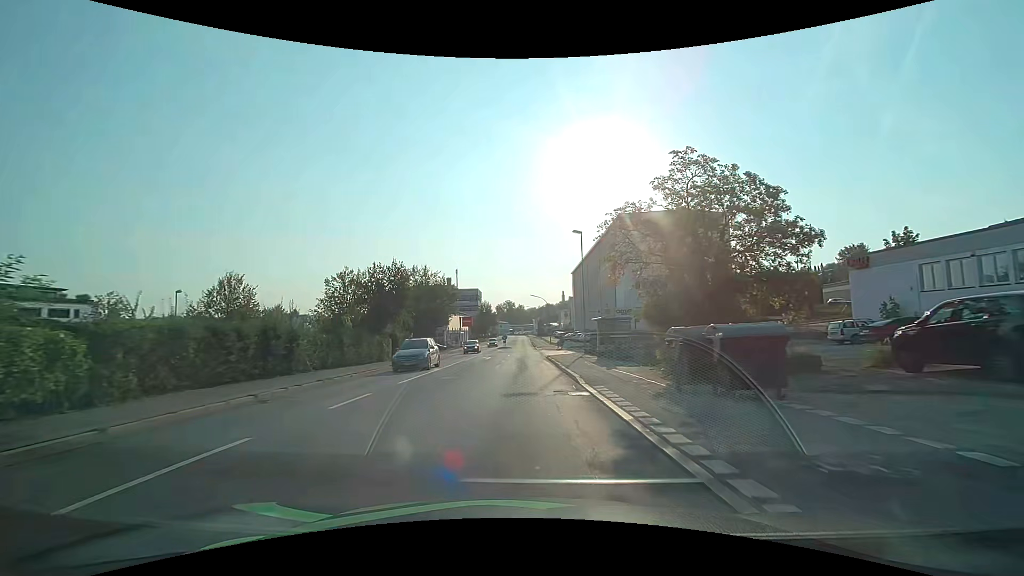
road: tertiary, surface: asphalt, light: Day
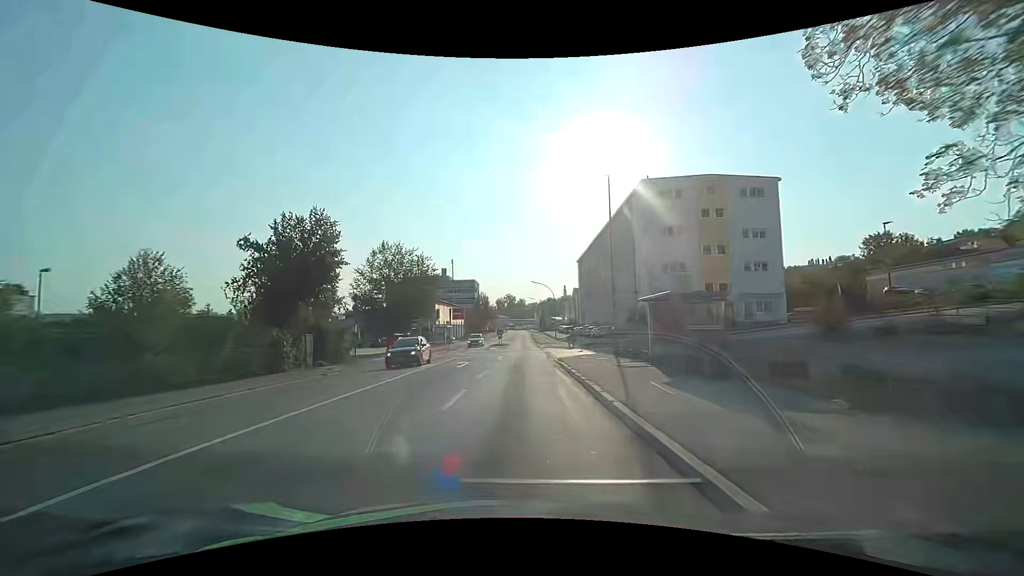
(0.0, +14.0) m; 0°
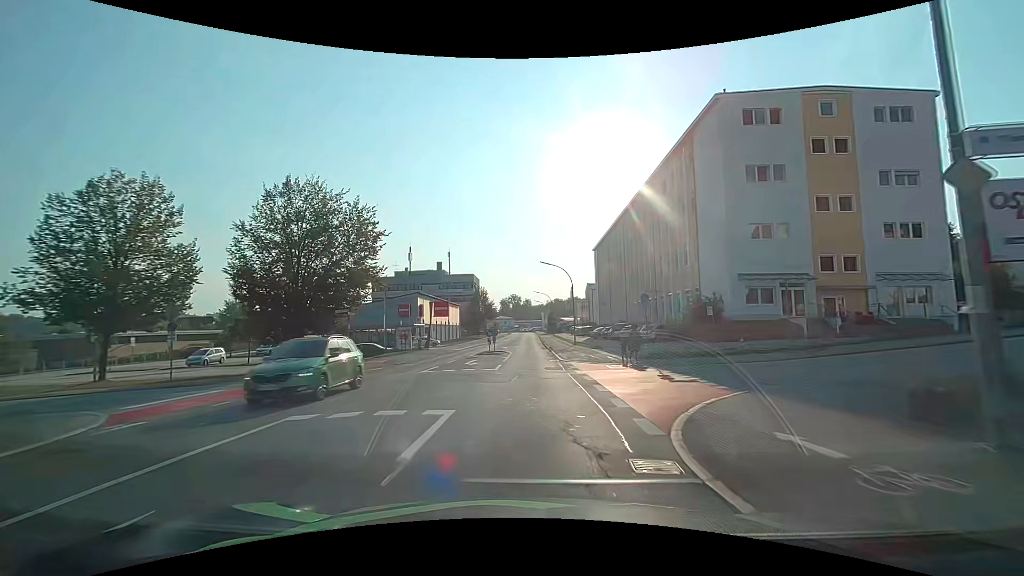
(-0.2, +21.8) m; -1°
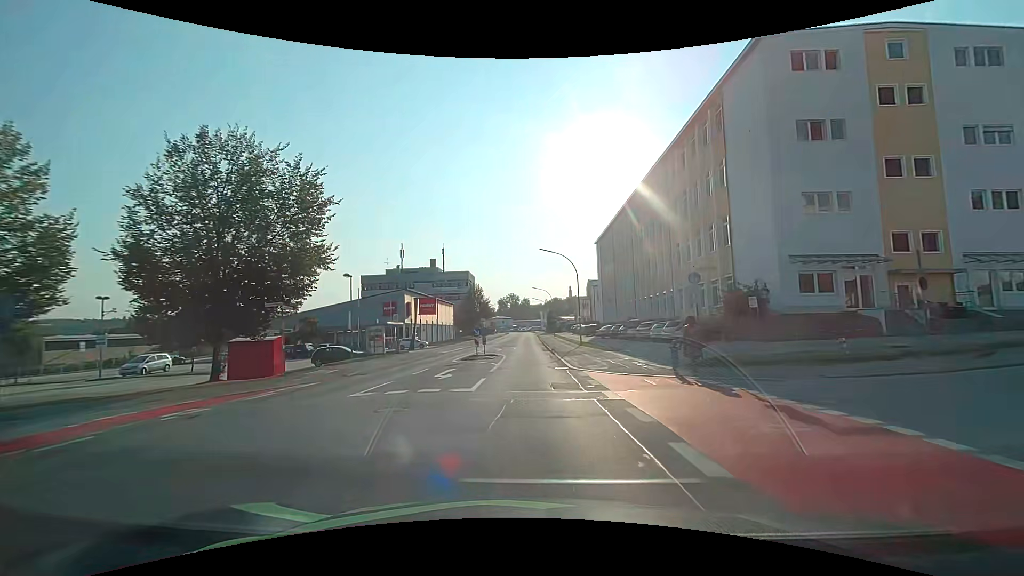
(0.0, +7.5) m; 0°
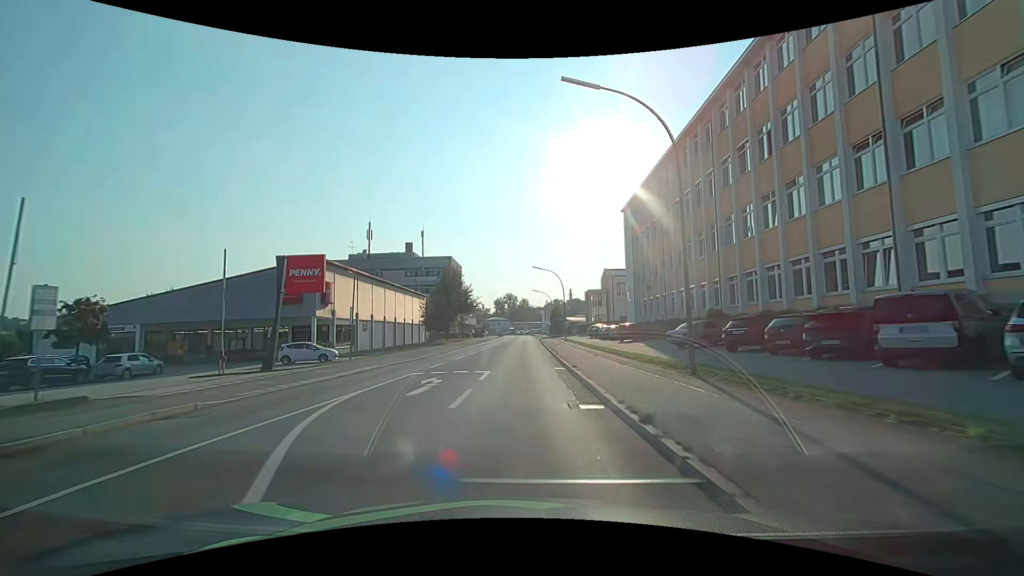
(+0.1, +30.4) m; +1°
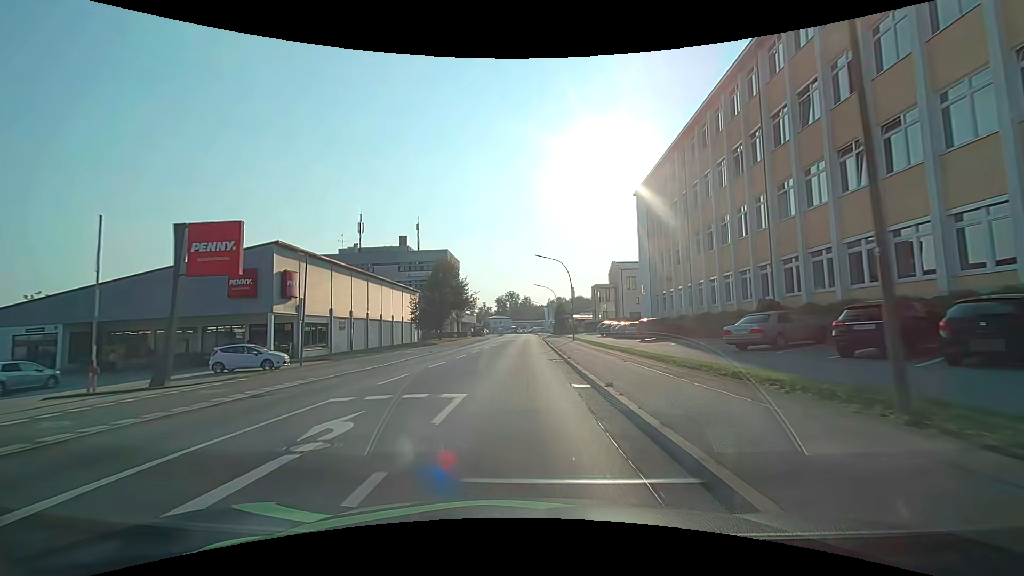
(-0.1, +7.6) m; -1°
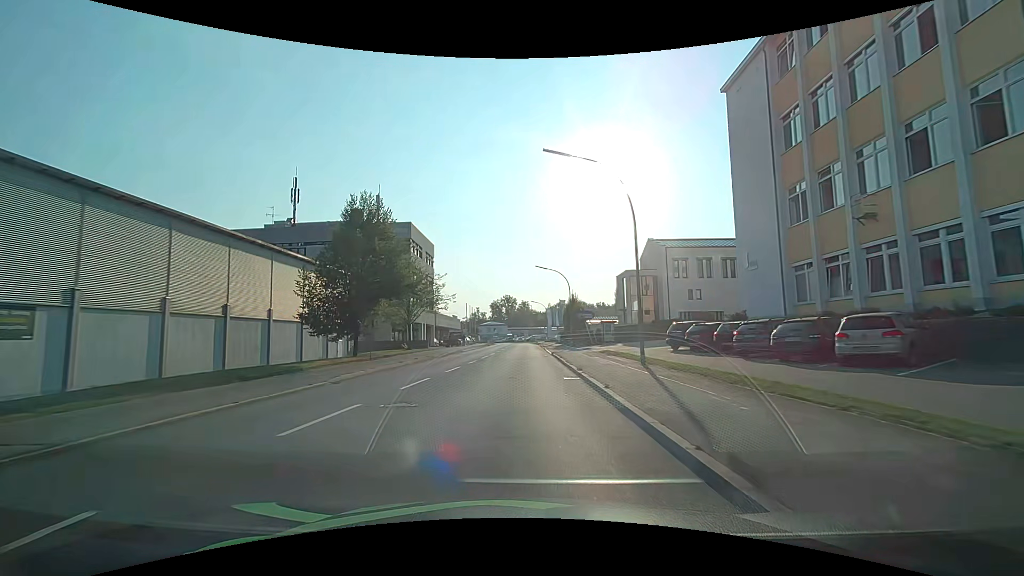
(0.0, +31.1) m; 0°
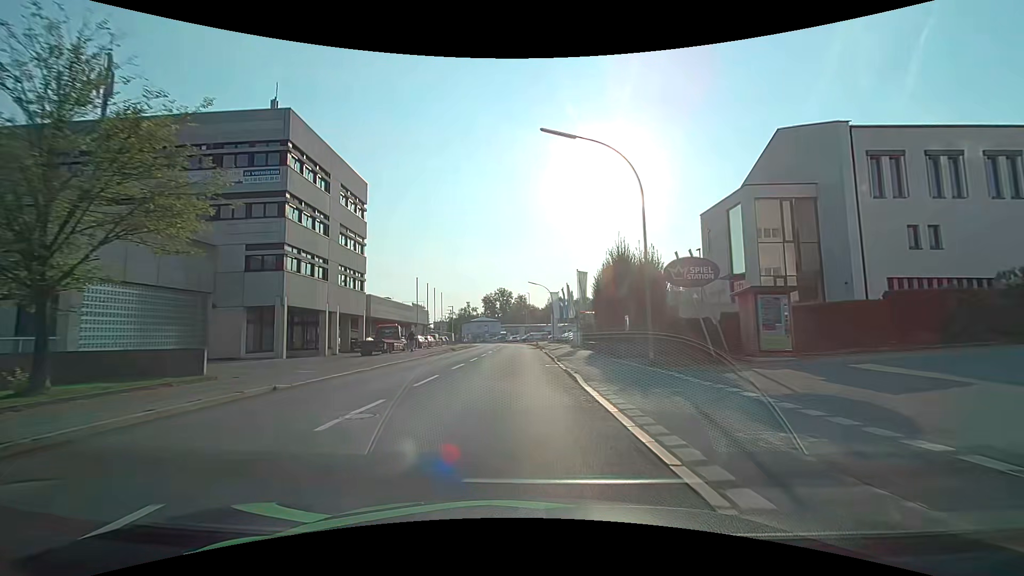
(+0.1, +35.8) m; 0°
(0, +10) (0, +20) (0, +30) (-1, +40) (-1, +50) (-1, +60) (-1, +70) (-2, +80) (-3, +90) (-4, +100) m
